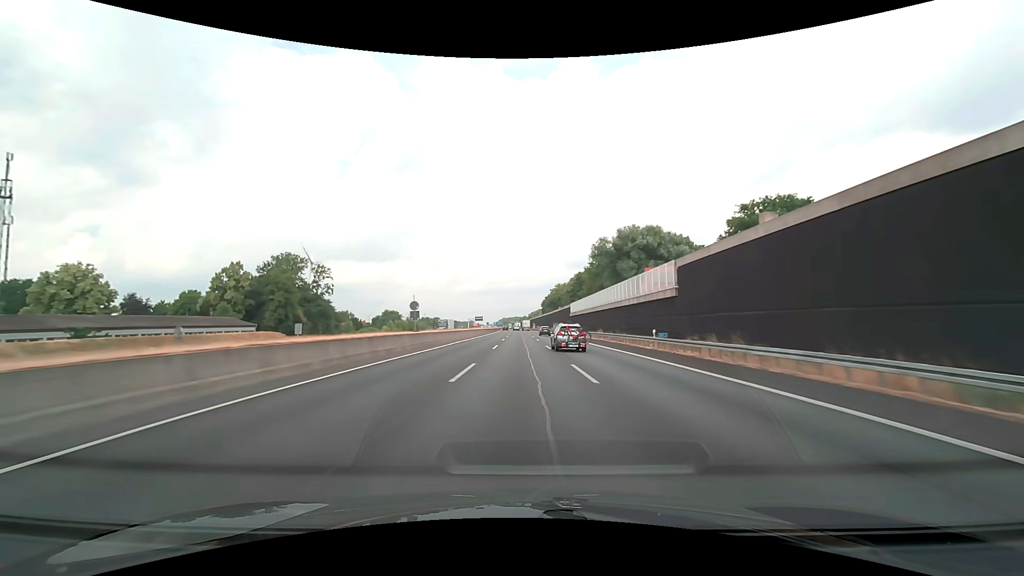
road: motorway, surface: asphalt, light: Day
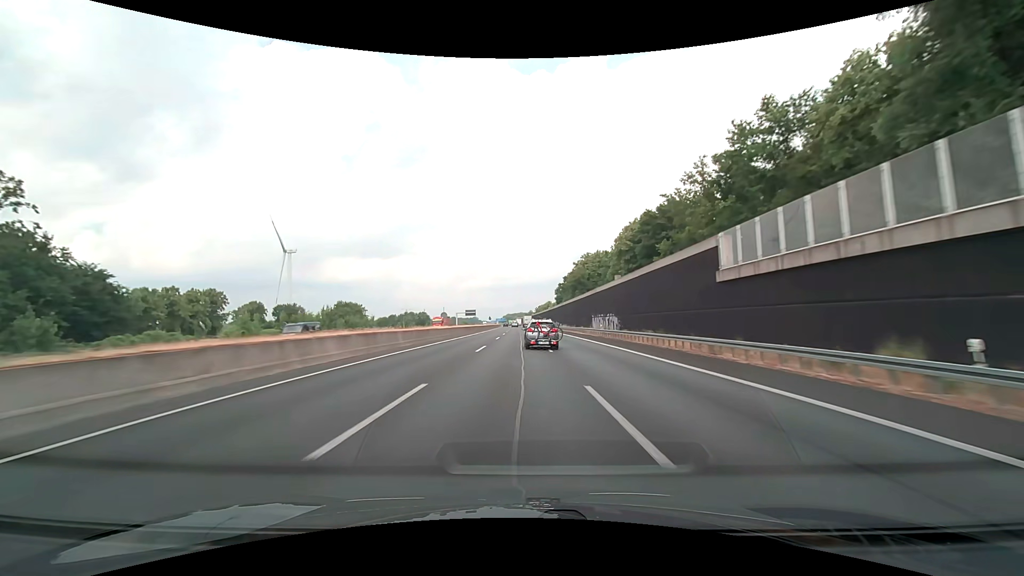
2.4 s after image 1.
(-0.3, +79.2) m; -1°
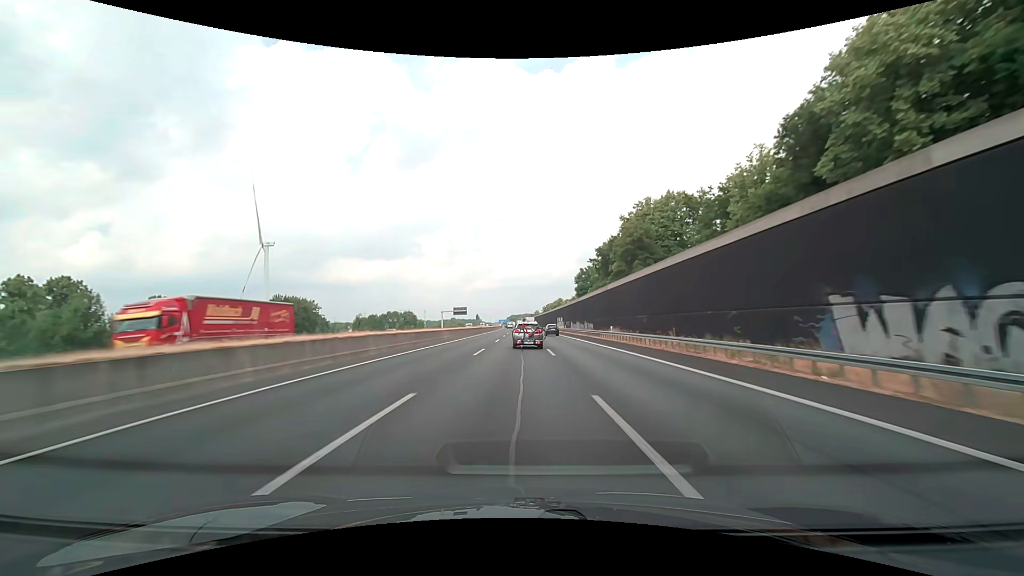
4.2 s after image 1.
(-0.3, +56.5) m; -1°
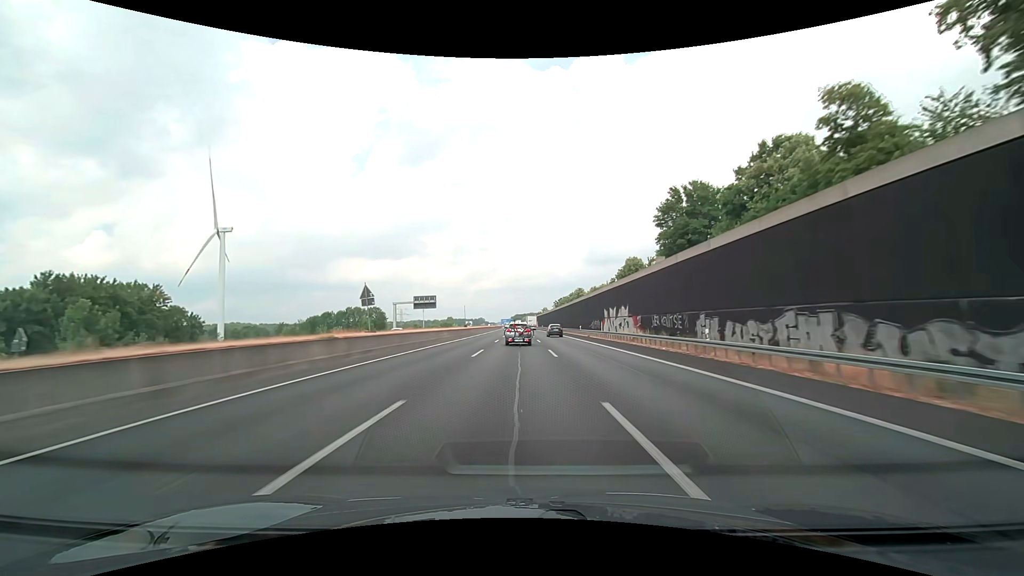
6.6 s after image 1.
(-0.5, +74.6) m; -1°
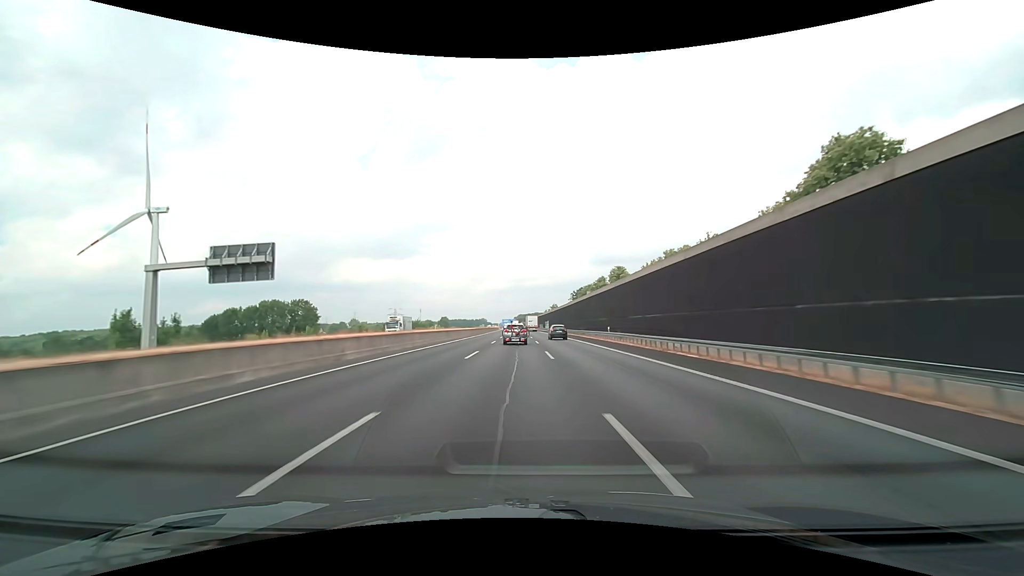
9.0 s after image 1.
(-0.2, +74.4) m; 0°
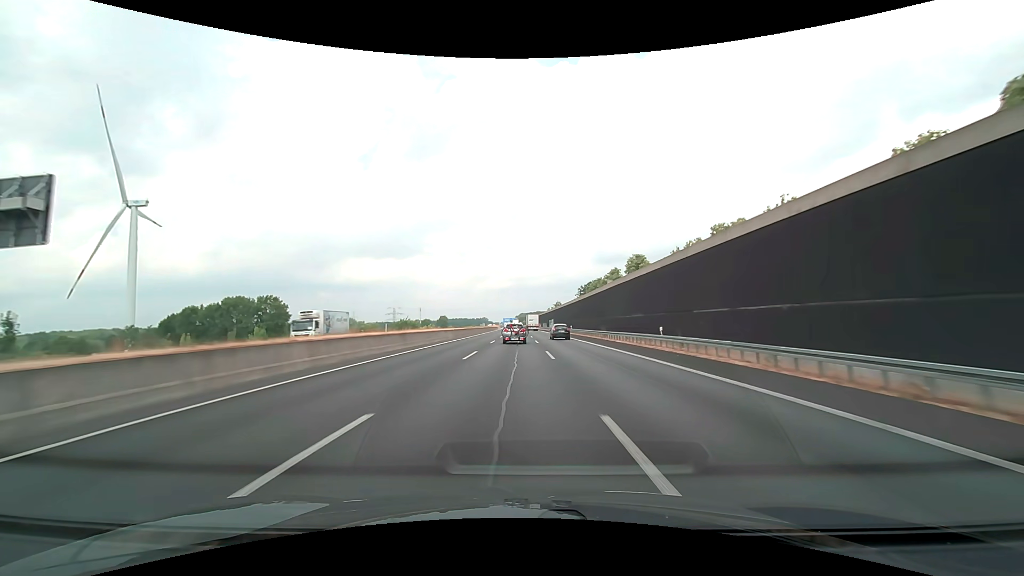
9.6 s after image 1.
(0.0, +18.5) m; 0°
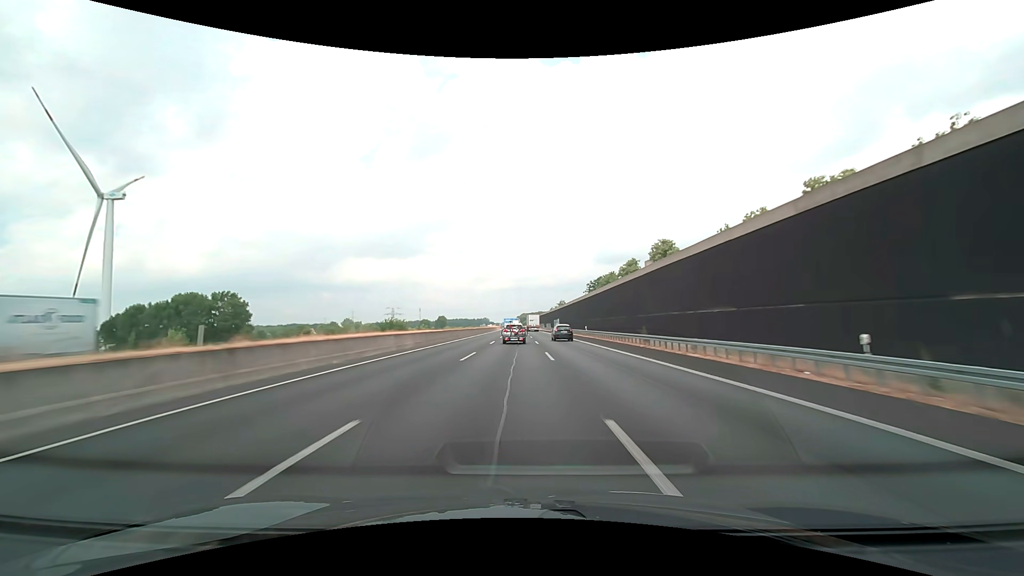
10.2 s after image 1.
(0.0, +18.5) m; 0°
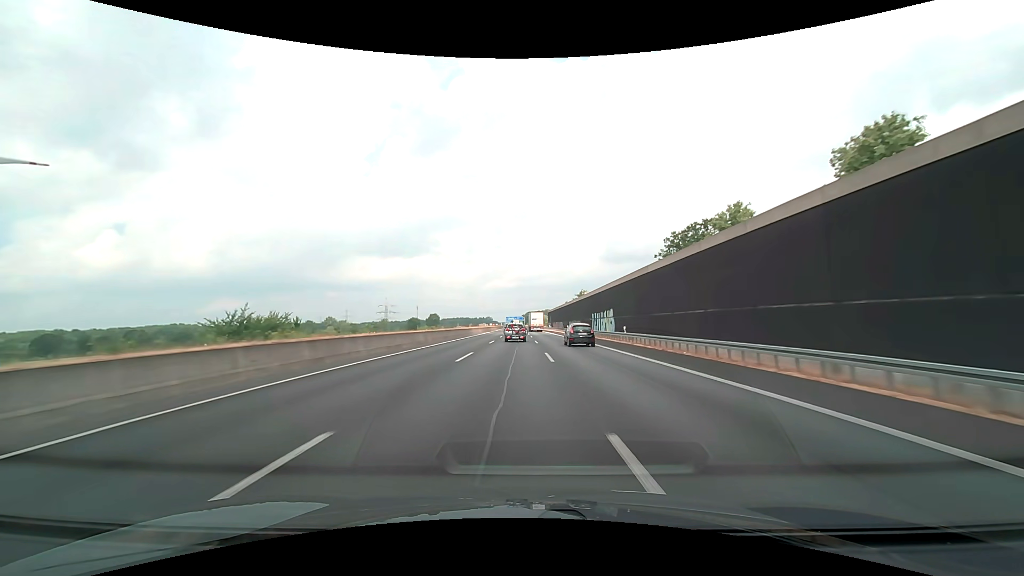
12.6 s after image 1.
(-0.4, +73.8) m; -1°
(0, +10) (0, +20) (0, +30) (0, +40) (0, +50) (0, +60) (0, +70) (-1, +80) (-1, +90) (-1, +100) m
